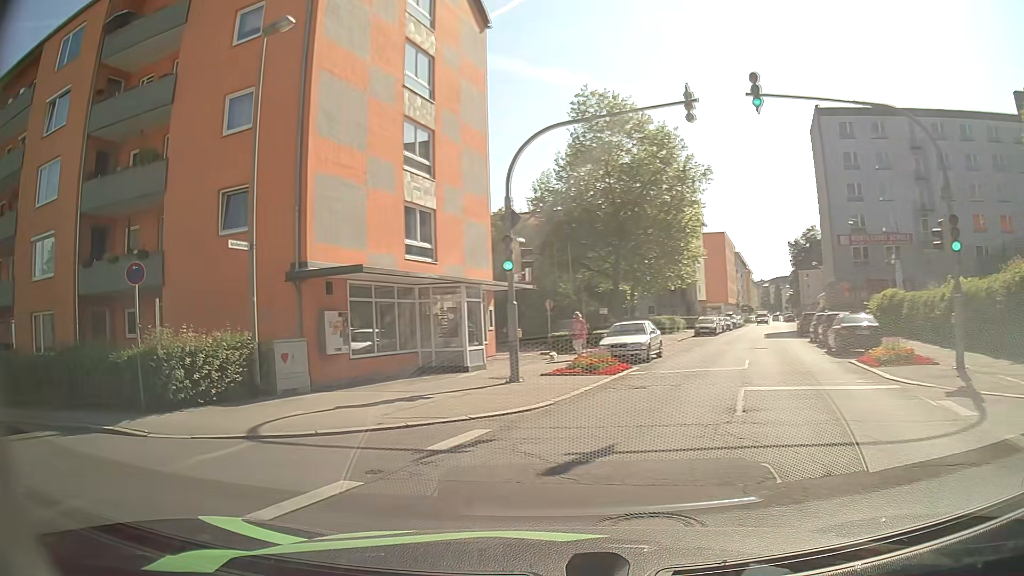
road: tertiary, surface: asphalt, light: Day
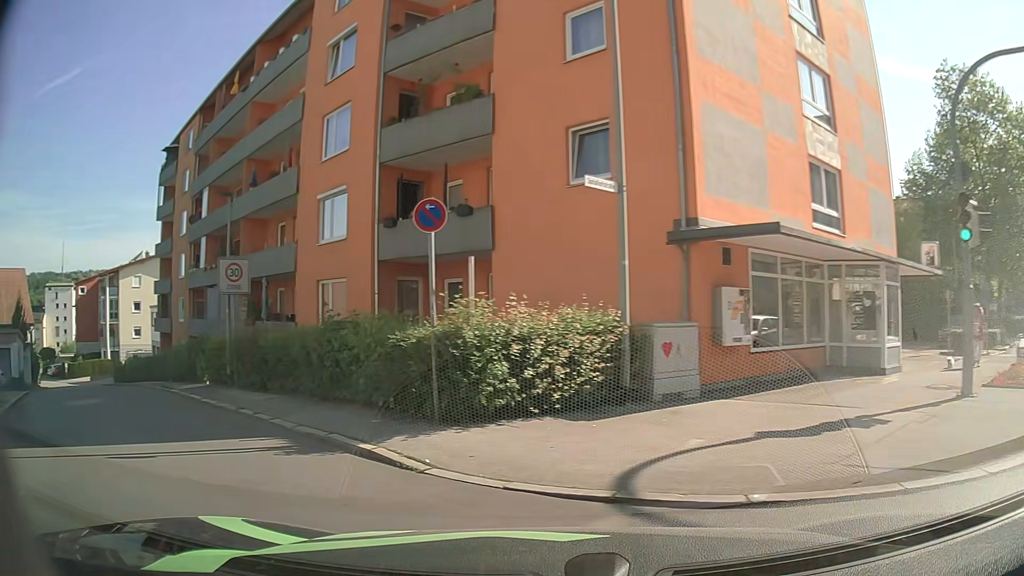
(-1.0, +4.3) m; -28°
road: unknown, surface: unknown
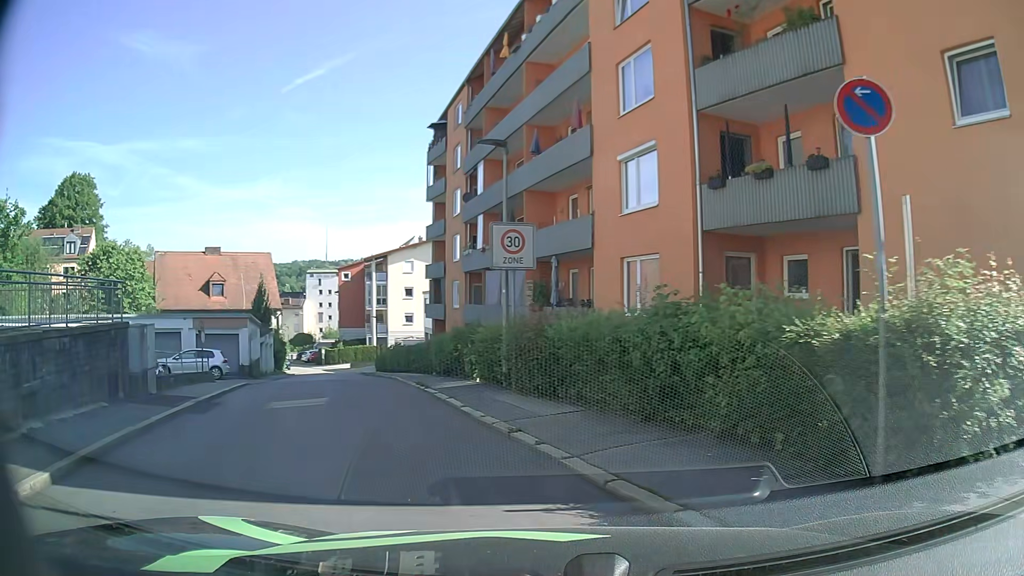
(-0.8, +3.9) m; -23°
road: residential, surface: asphalt
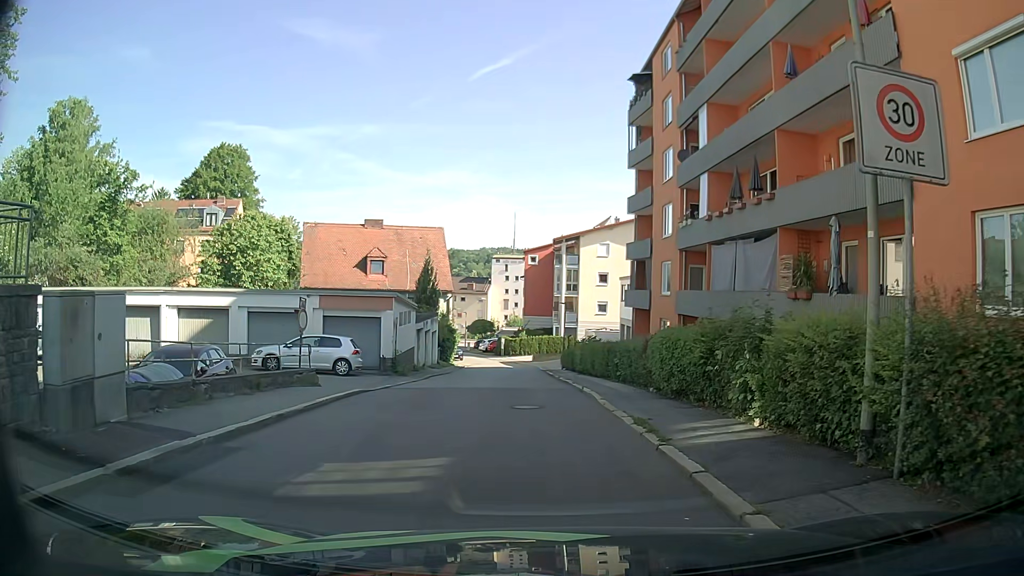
(-1.8, +7.9) m; -20°
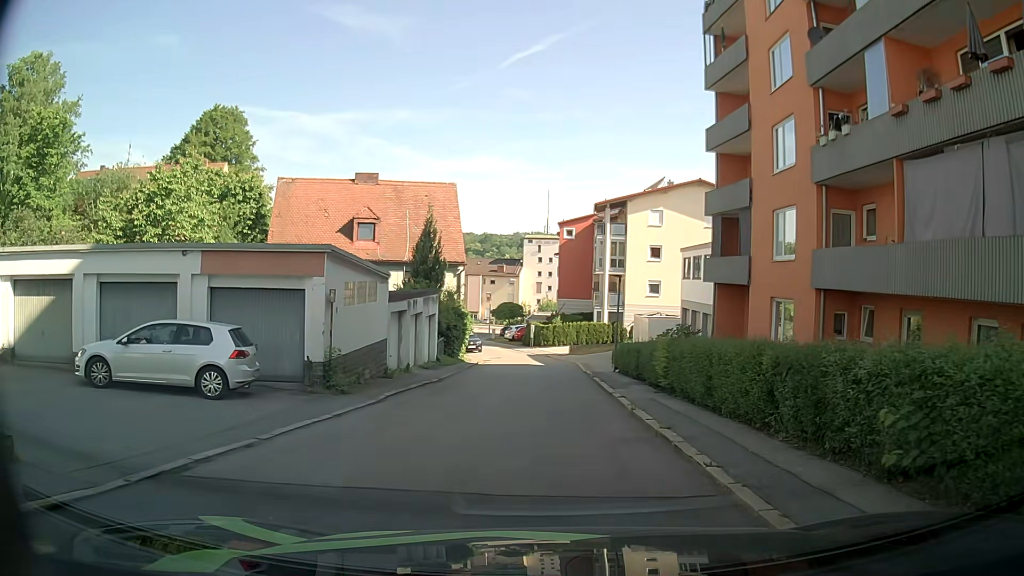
(-0.3, +12.4) m; -2°
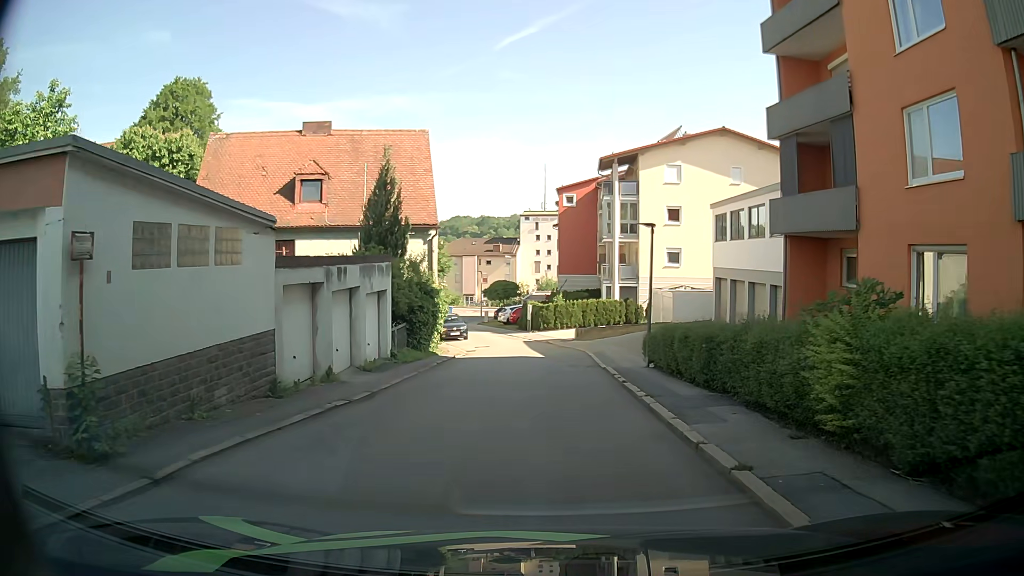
(0.0, +9.1) m; 0°
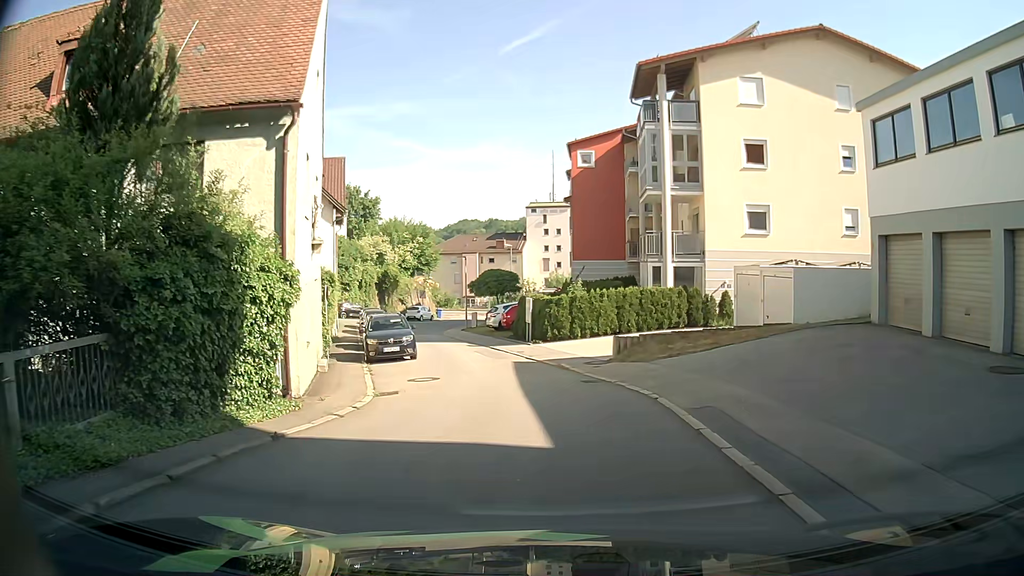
(+0.1, +17.8) m; 0°
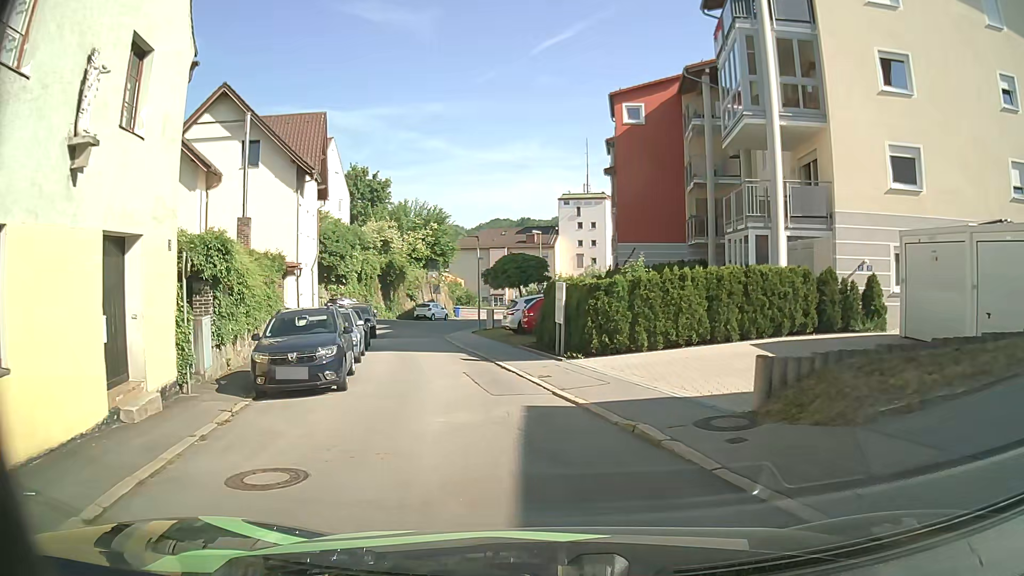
(-0.1, +10.7) m; -3°
